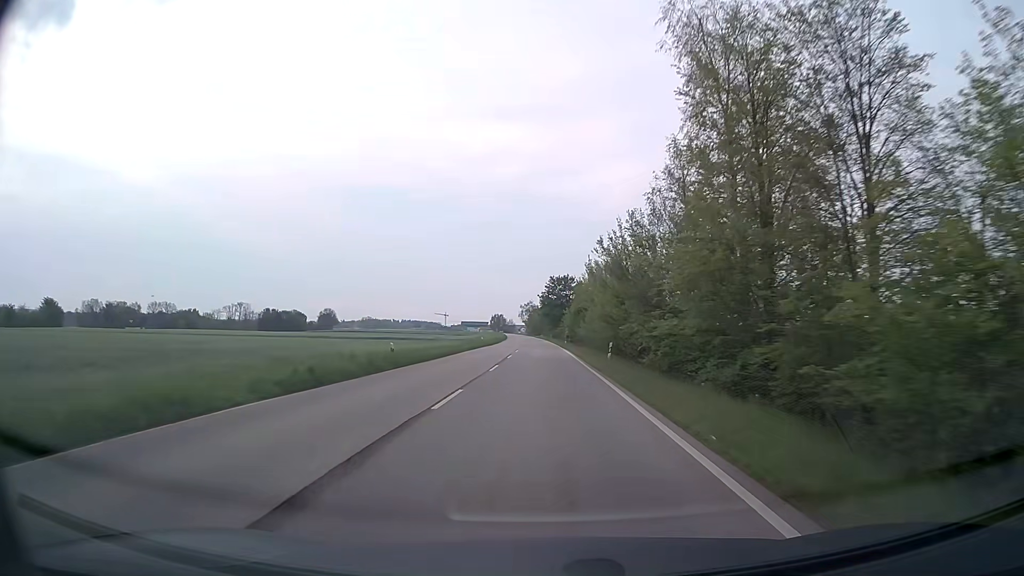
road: secondary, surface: asphalt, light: Day
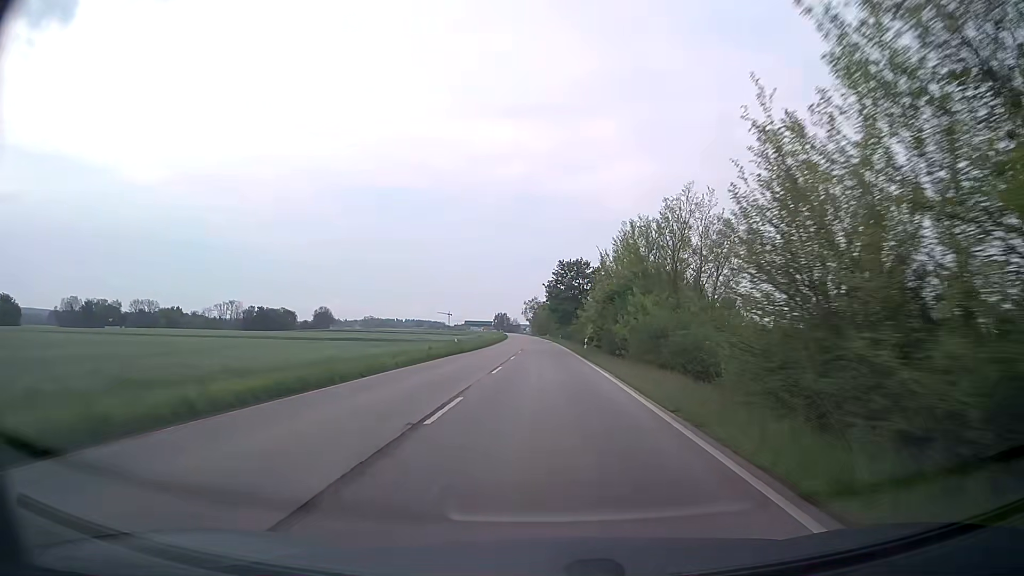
(-0.2, +26.1) m; -1°
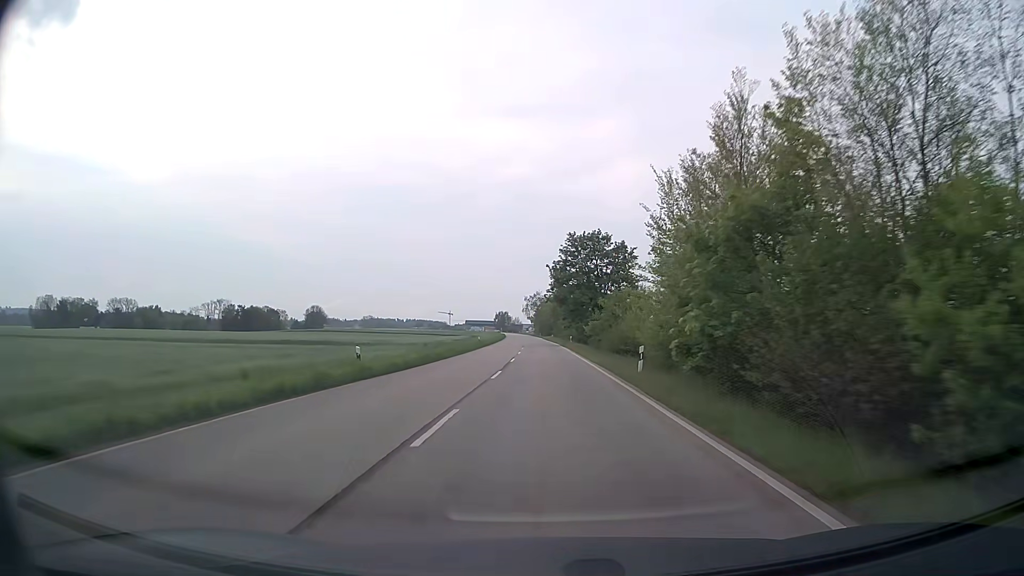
(0.0, +25.9) m; 0°
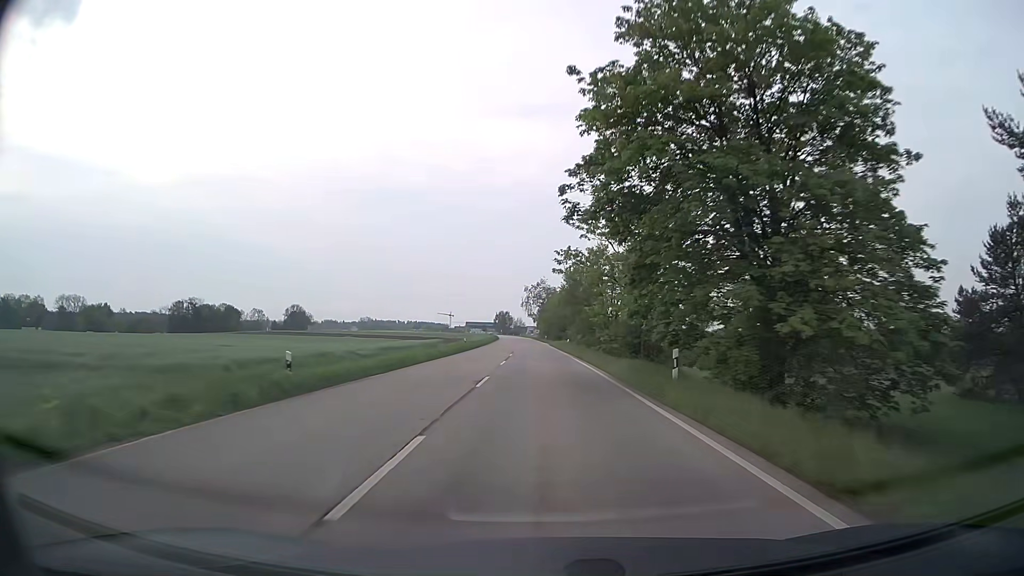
(-0.2, +51.2) m; -1°
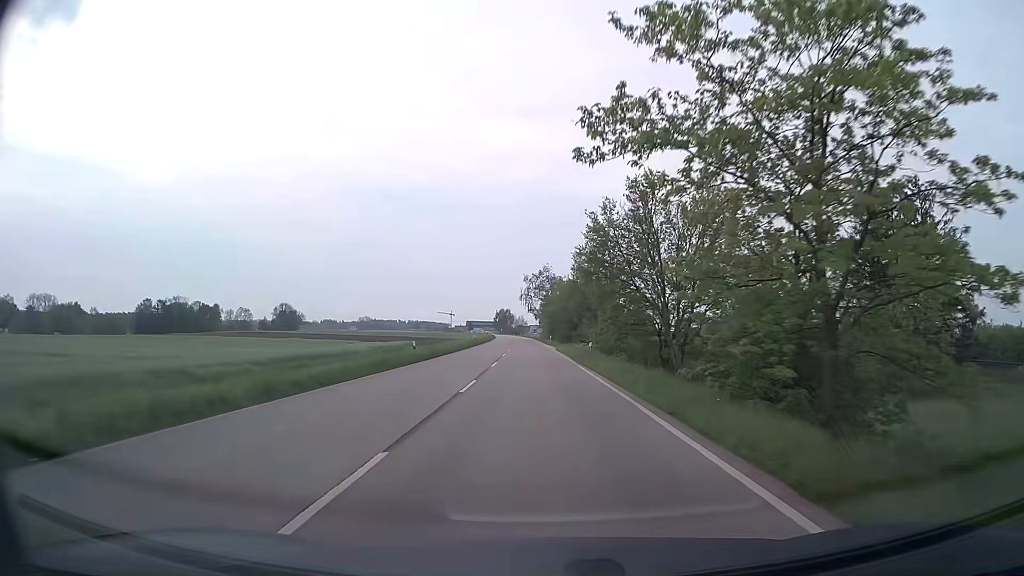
(0.0, +25.3) m; 0°
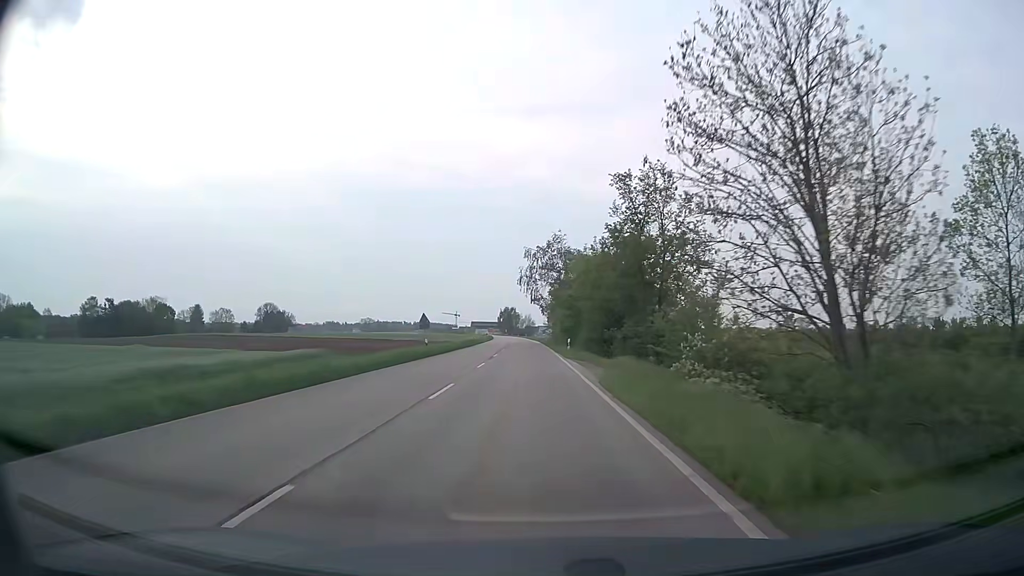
(-0.4, +37.6) m; -1°
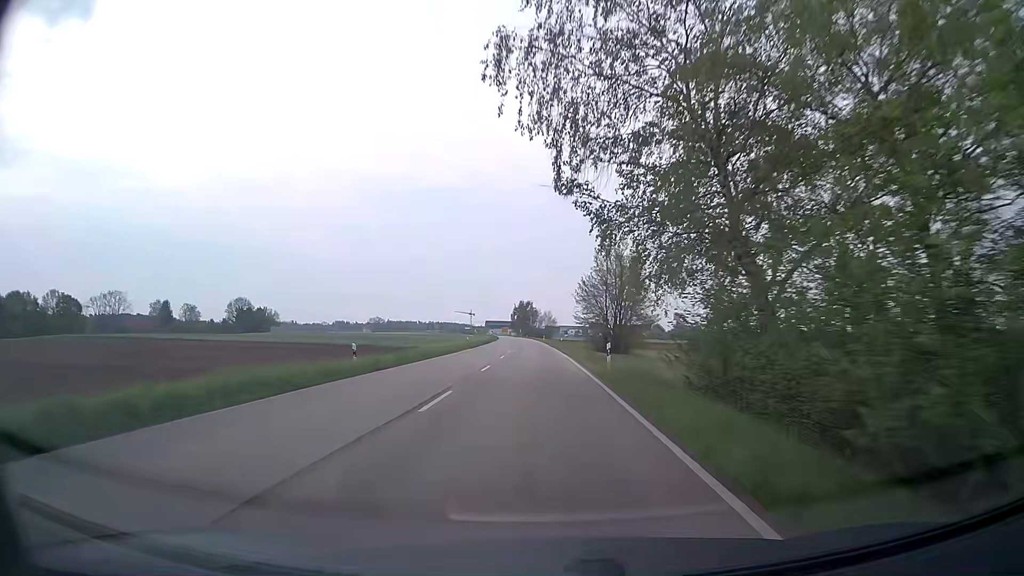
(-1.3, +62.5) m; -2°
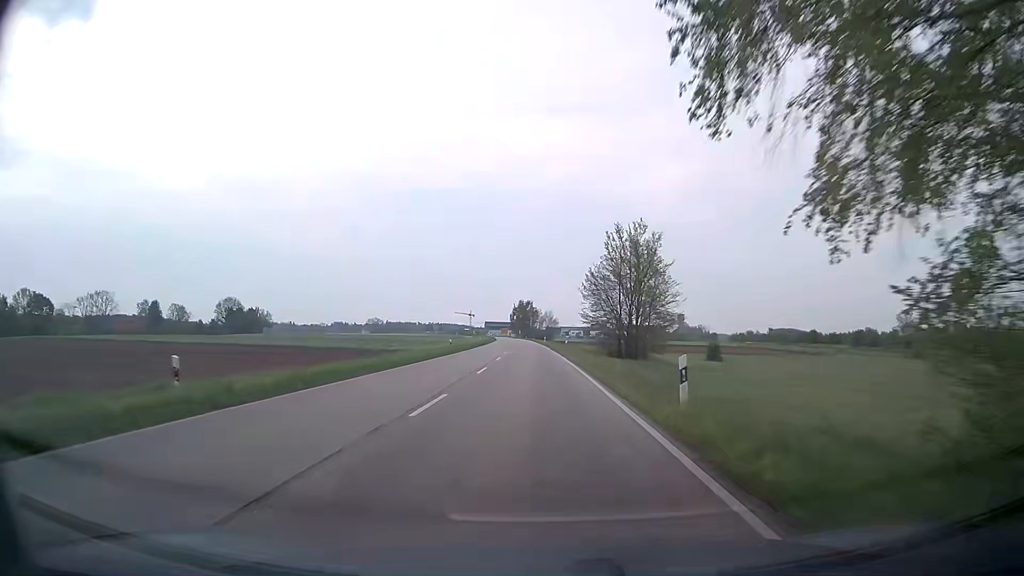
(0.0, +12.6) m; 0°
(0, +10) (0, +20) (0, +30) (0, +40) (-1, +50) (-1, +60) (-1, +70) (-2, +80) (-2, +90) (-2, +100) m
